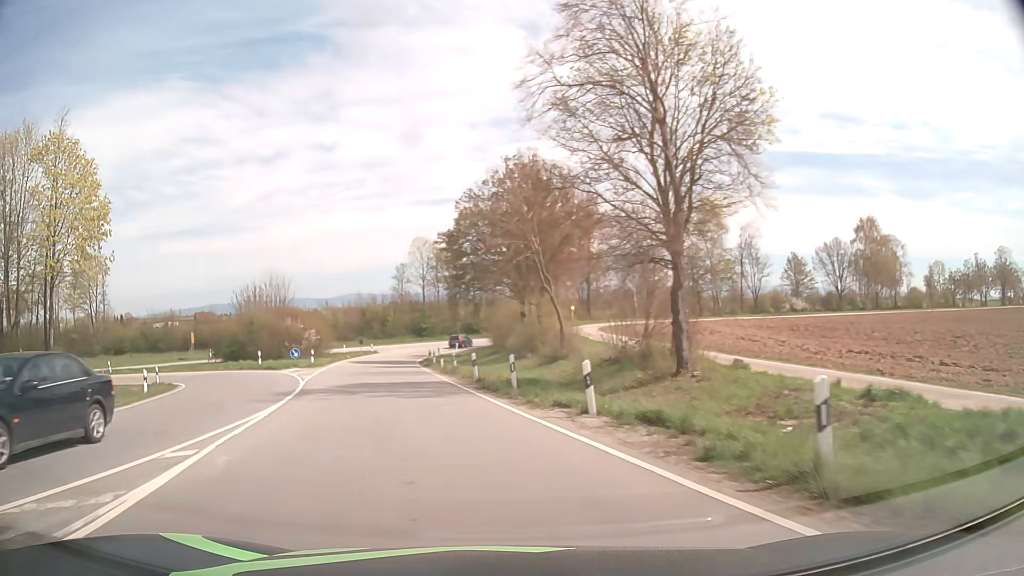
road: primary_link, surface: asphalt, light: Day
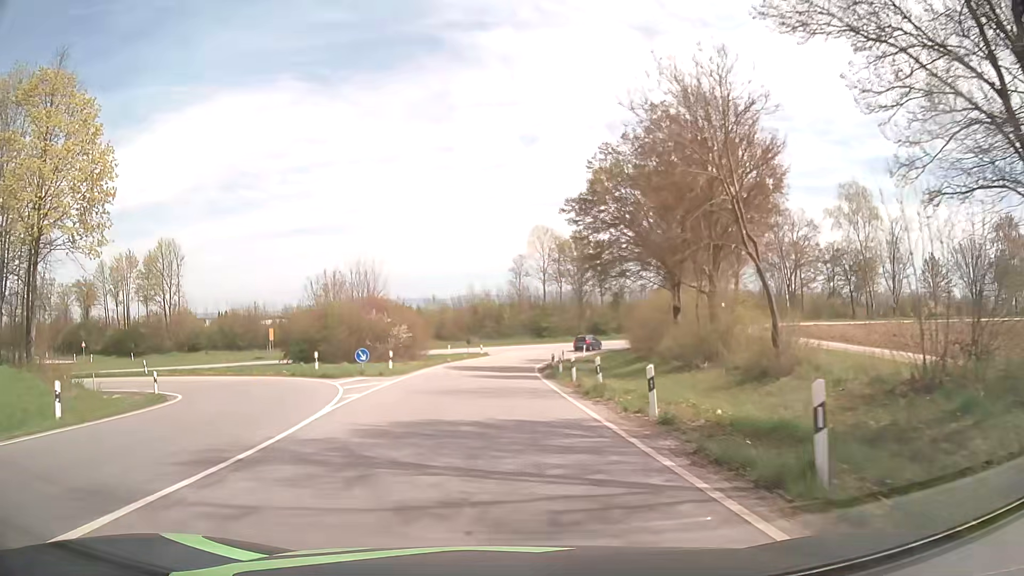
(-1.4, +12.5) m; -10°
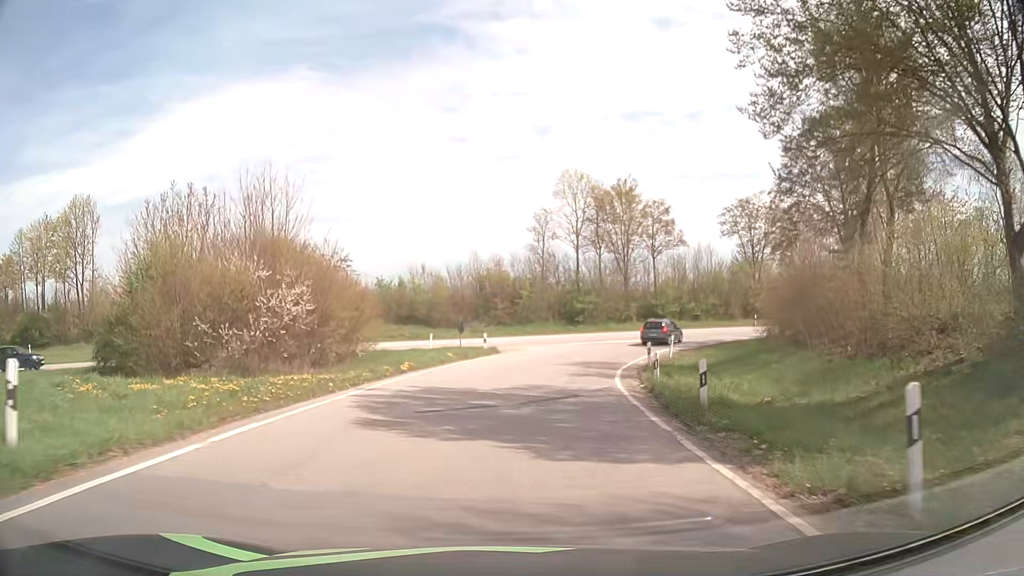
(-0.7, +26.7) m; -1°
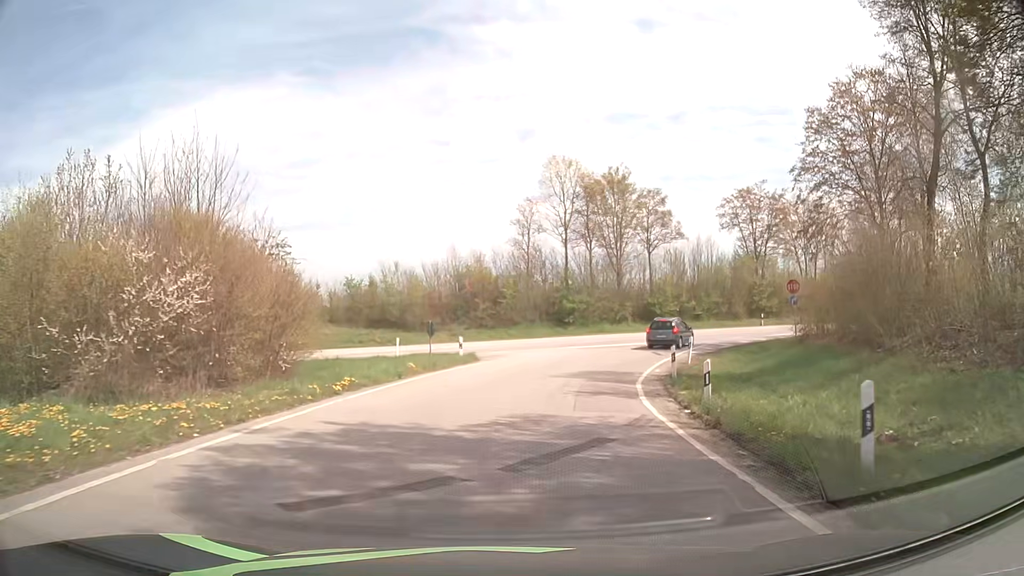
(+0.1, +6.1) m; +1°
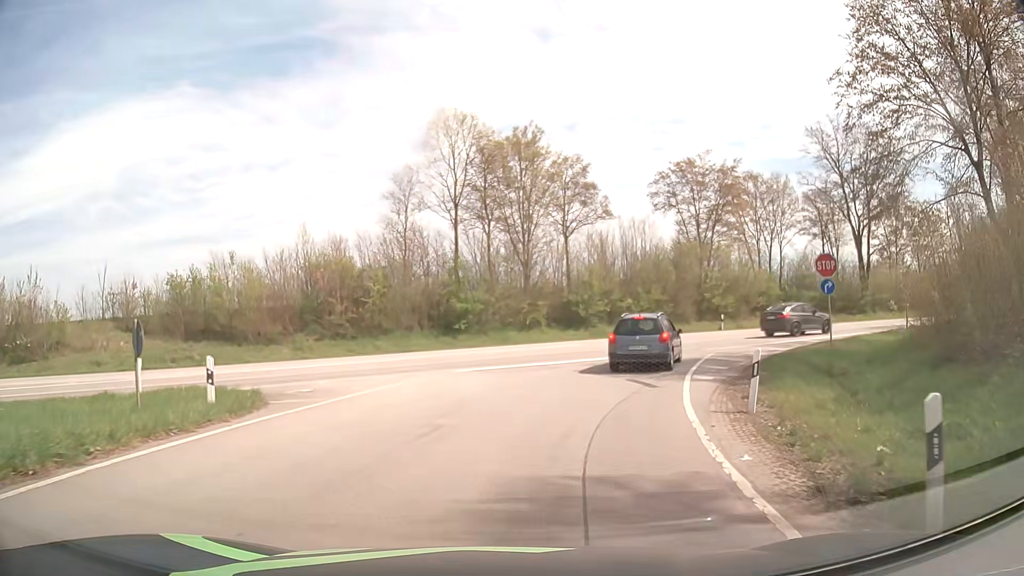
(+1.3, +15.5) m; +10°
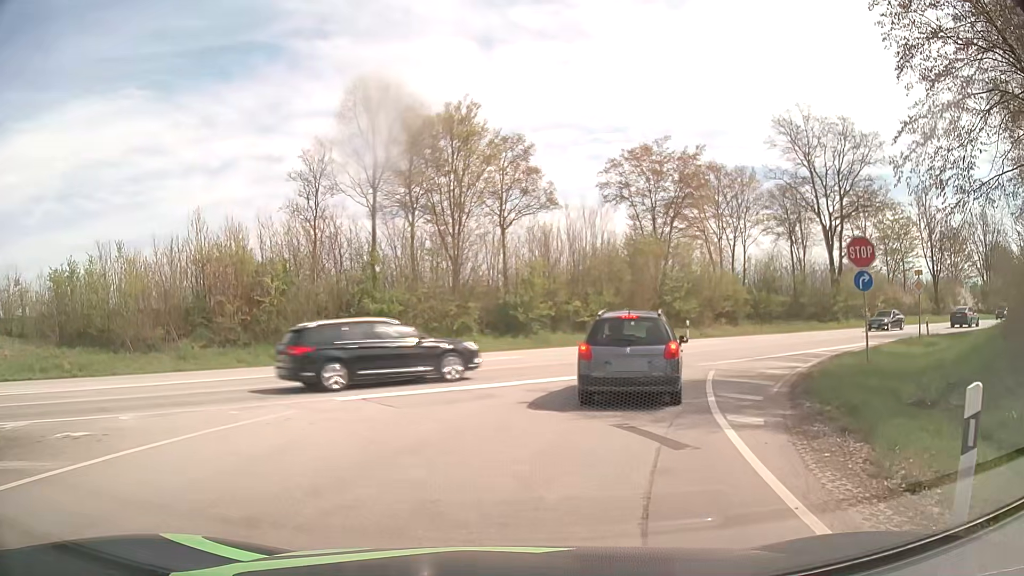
(+0.3, +6.7) m; +5°
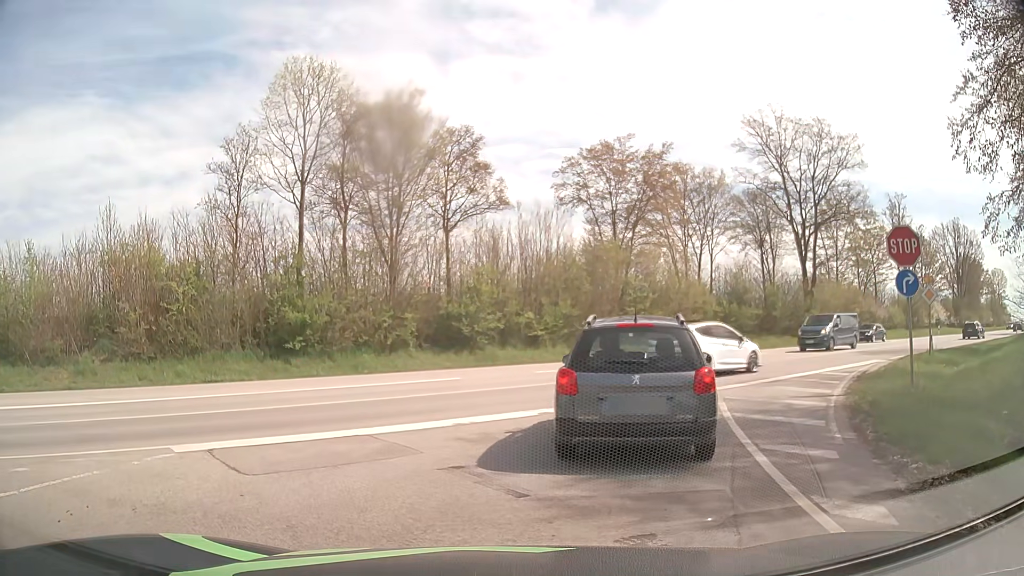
(+0.2, +4.3) m; +3°
(+1, +10) (+6, +19) (+13, +26) (+21, +32) (+29, +38) (+37, +44) (+45, +50) (+53, +56) (+61, +62) (+69, +68) m
